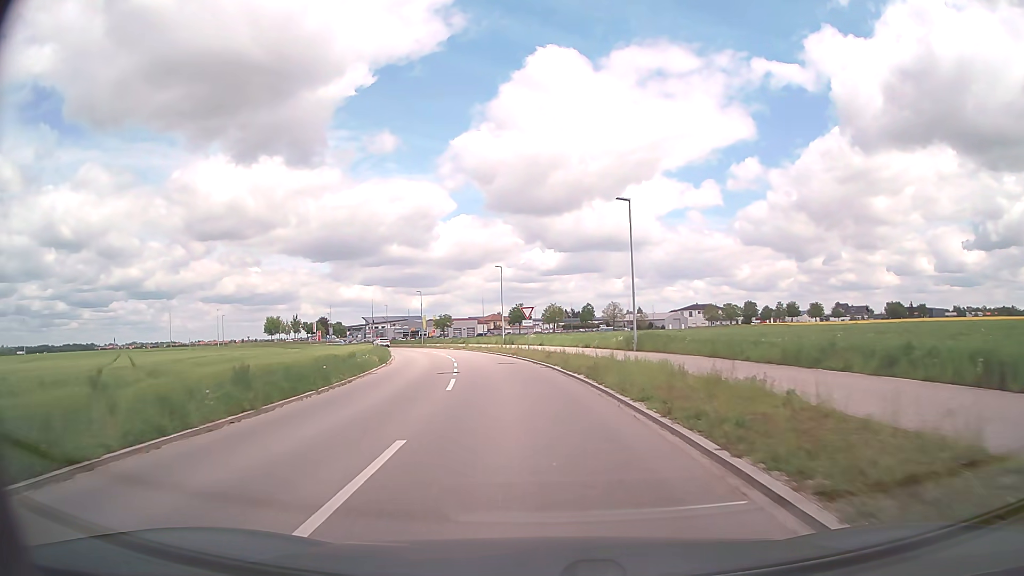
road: tertiary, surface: asphalt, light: Day
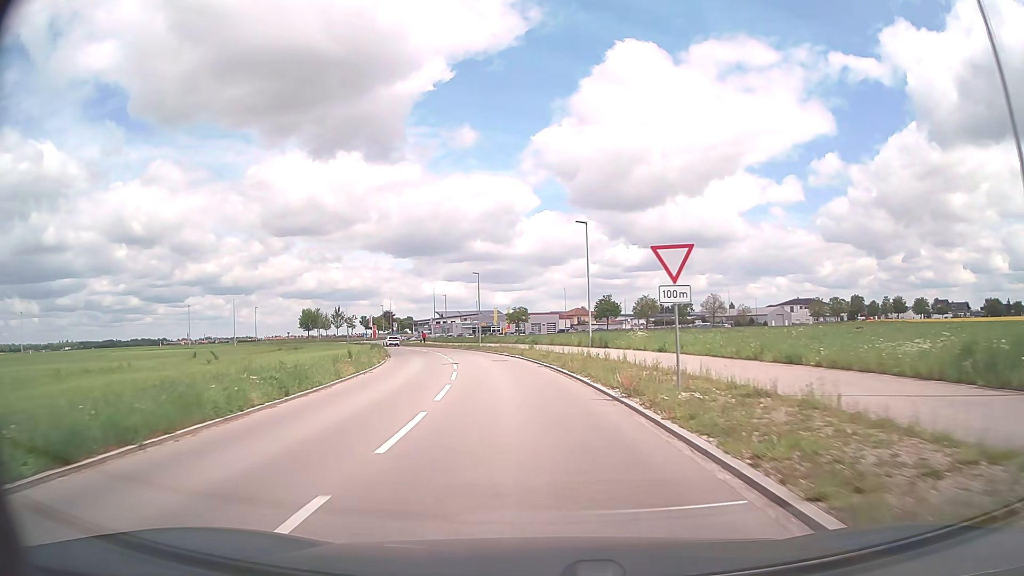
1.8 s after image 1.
(-1.8, +27.0) m; -7°
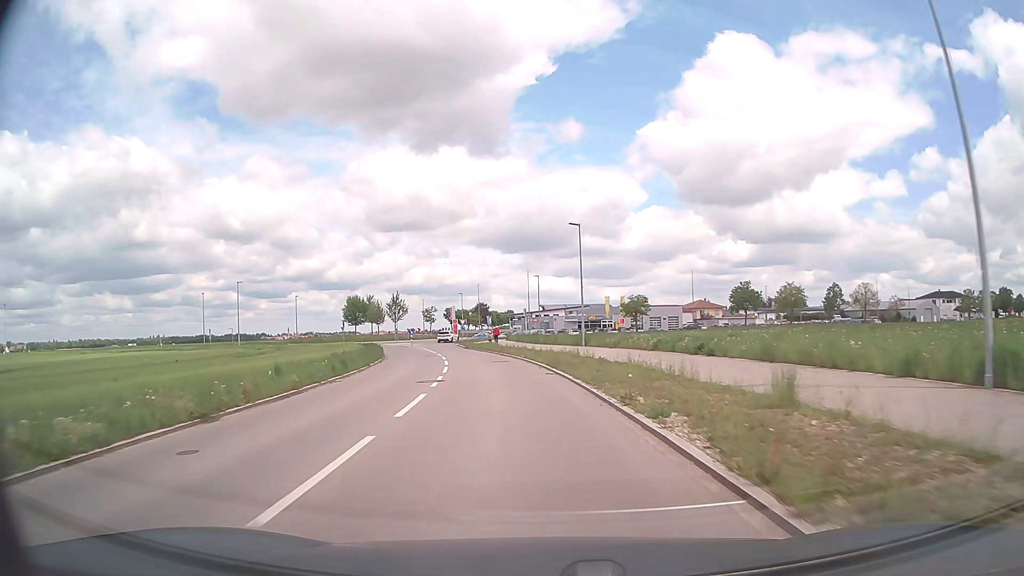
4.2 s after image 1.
(-2.7, +33.7) m; -9°
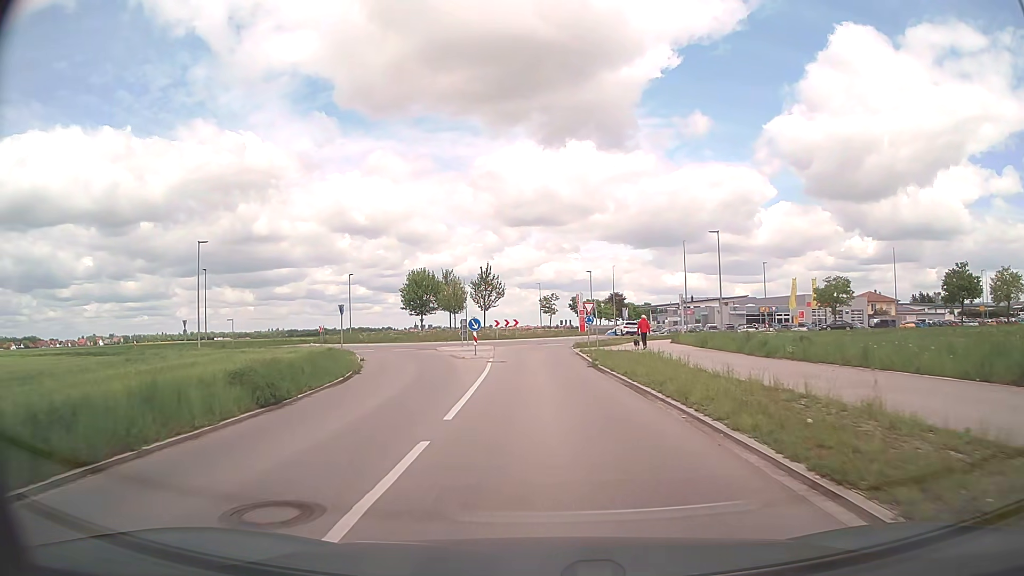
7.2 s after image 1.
(-3.7, +36.1) m; -11°
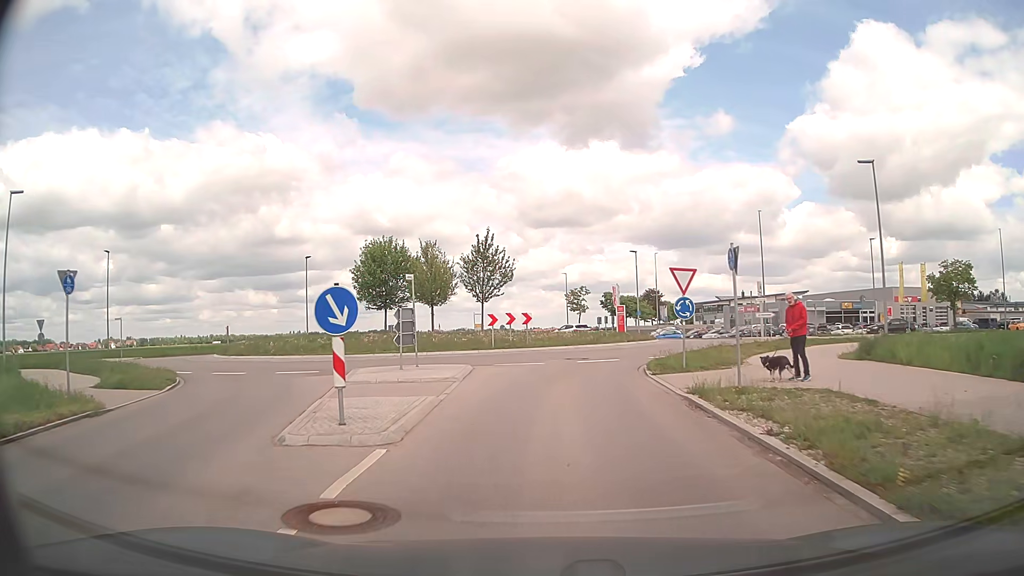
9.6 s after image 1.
(-0.3, +22.6) m; -2°
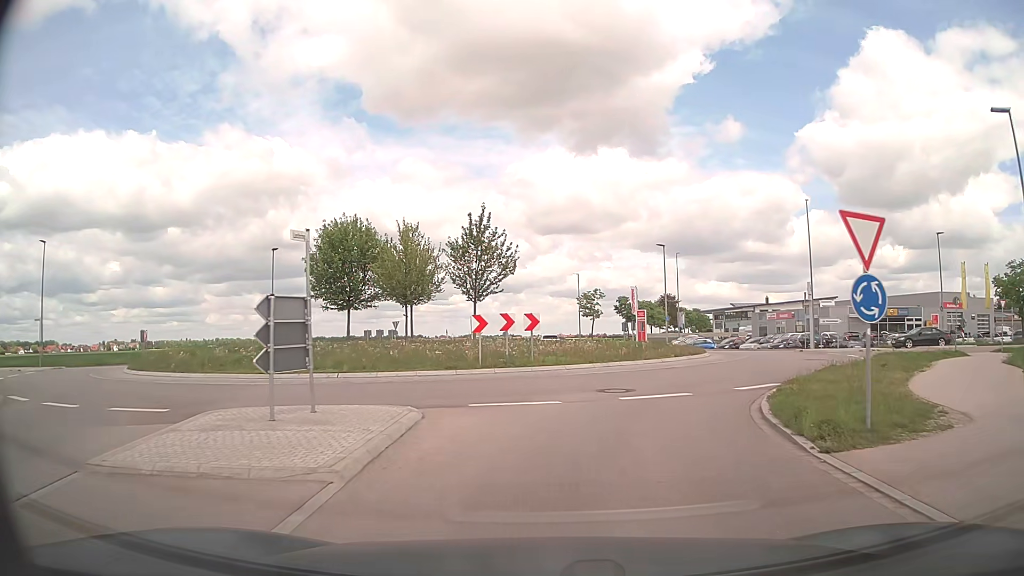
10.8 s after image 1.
(-0.2, +9.9) m; -1°
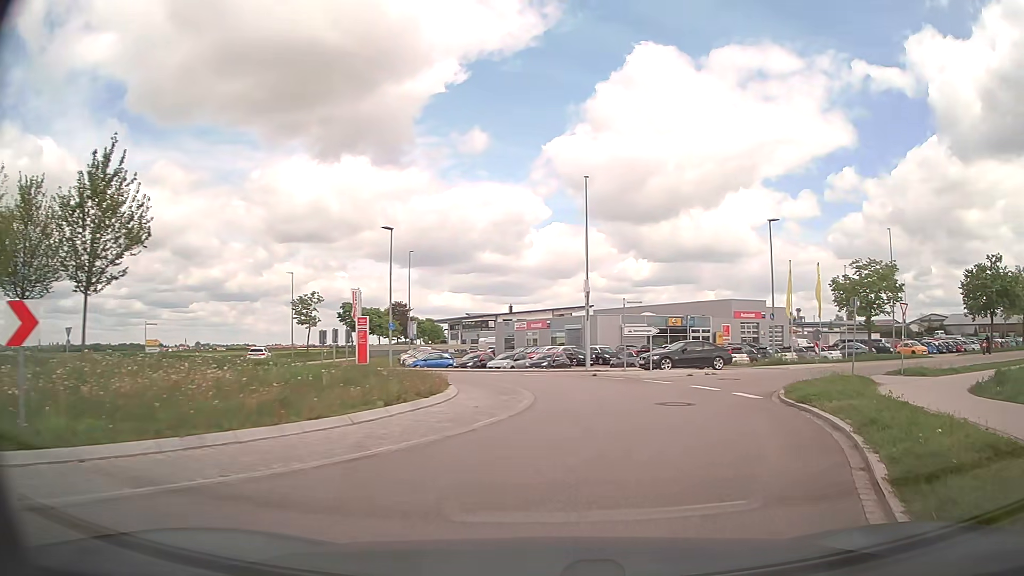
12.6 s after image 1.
(+2.1, +12.8) m; +23°
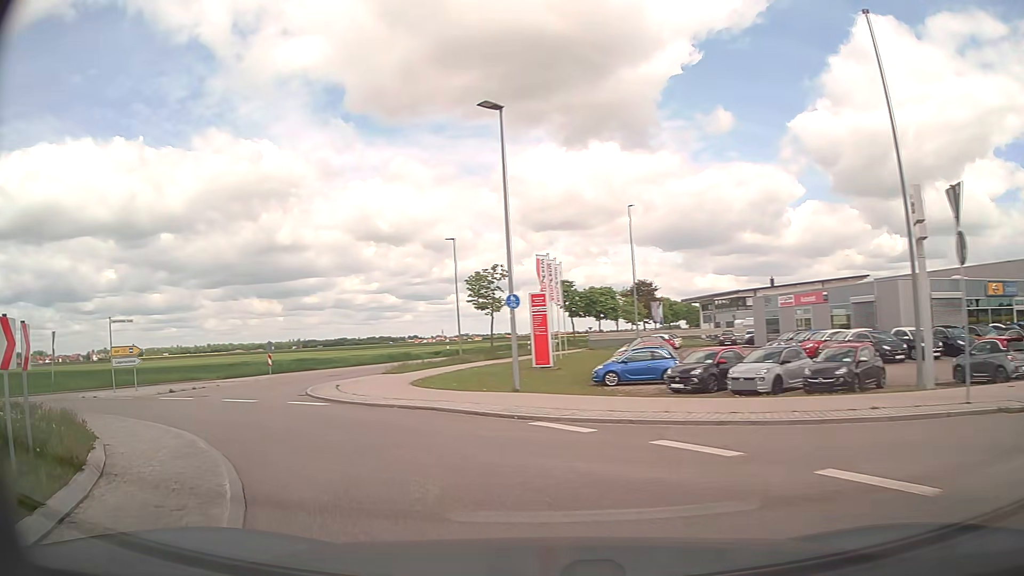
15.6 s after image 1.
(-0.2, +21.2) m; -21°
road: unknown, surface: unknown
(-3, +9) (-8, +18) (-11, +27) (-11, +37) (-10, +47) (-8, +57) (-5, +67) (-3, +76) (0, +86) (+3, +96) m
